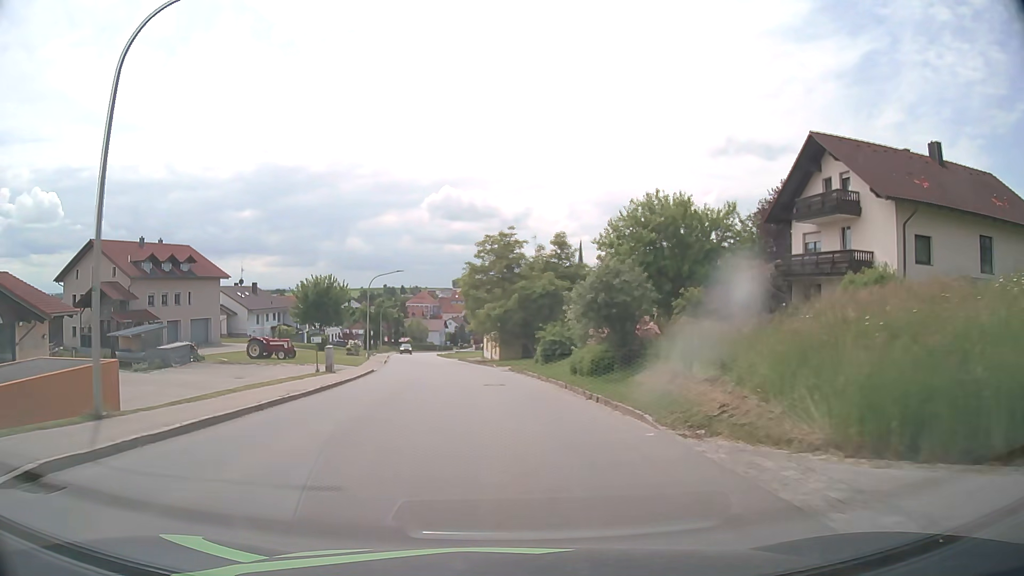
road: tertiary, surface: asphalt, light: Day
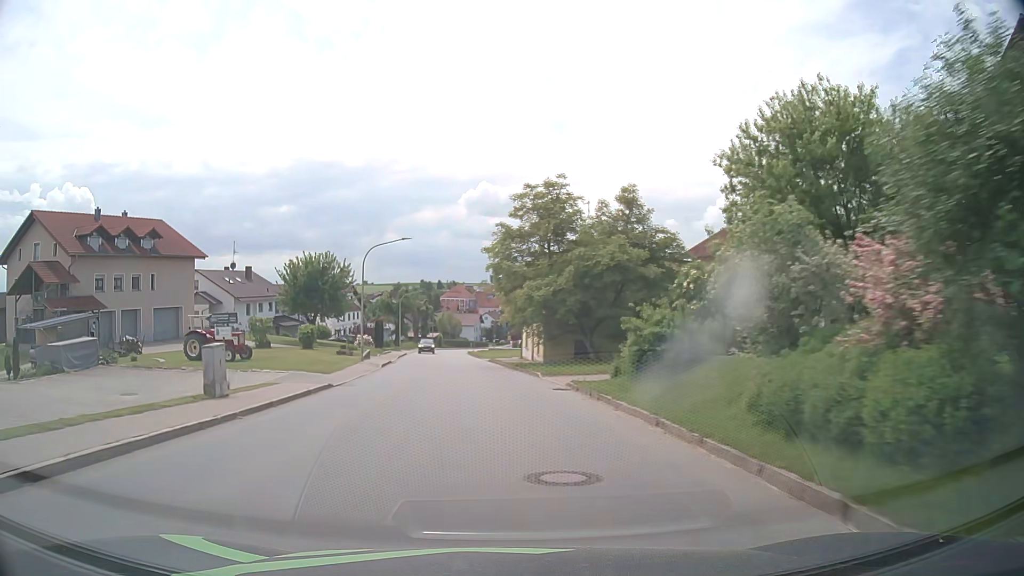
(-0.4, +15.3) m; -3°
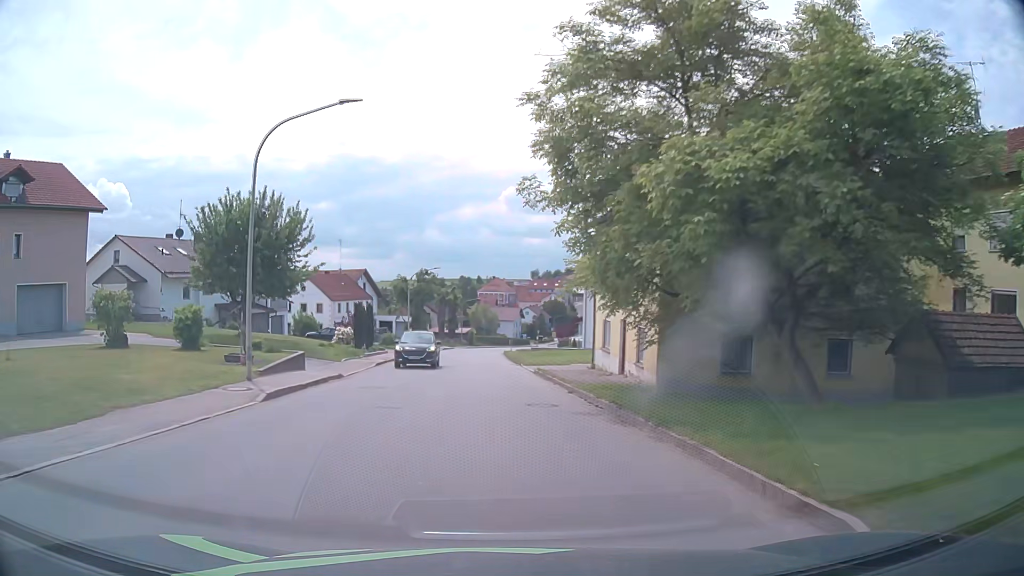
(-0.7, +22.9) m; -3°
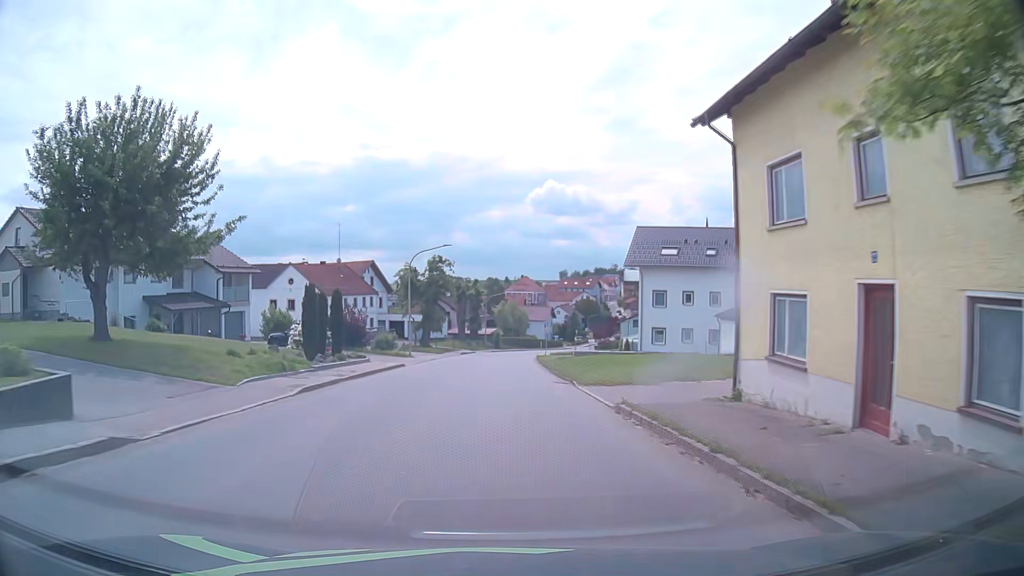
(-0.4, +15.3) m; -2°
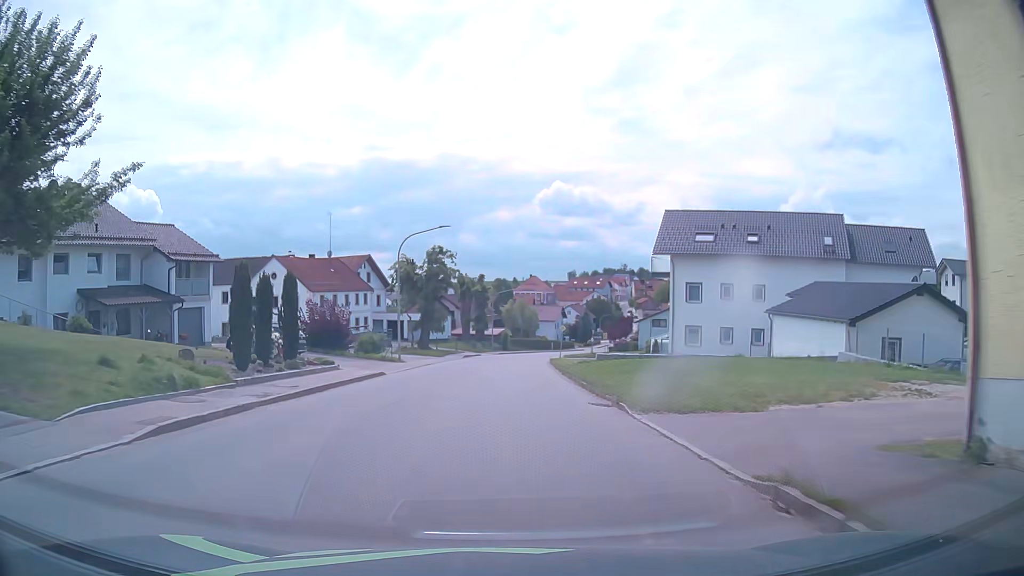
(-0.1, +7.7) m; -1°
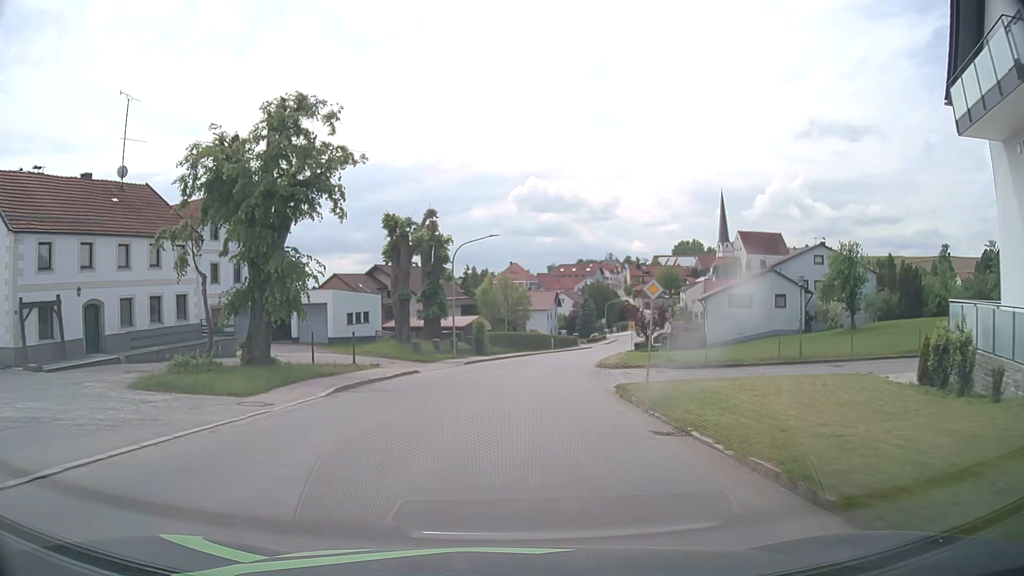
(+0.1, +38.2) m; +2°
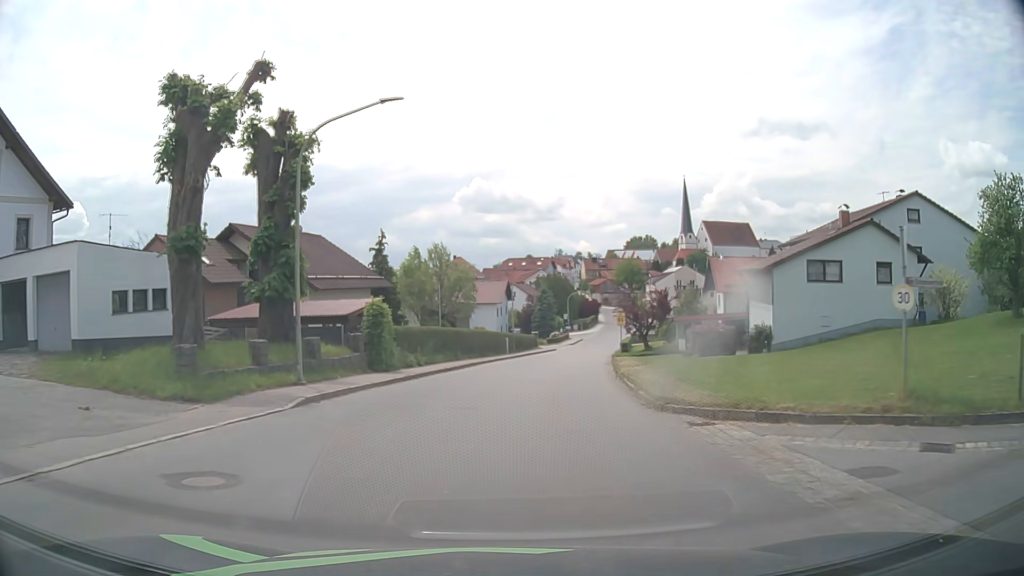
(+0.6, +22.9) m; +4°
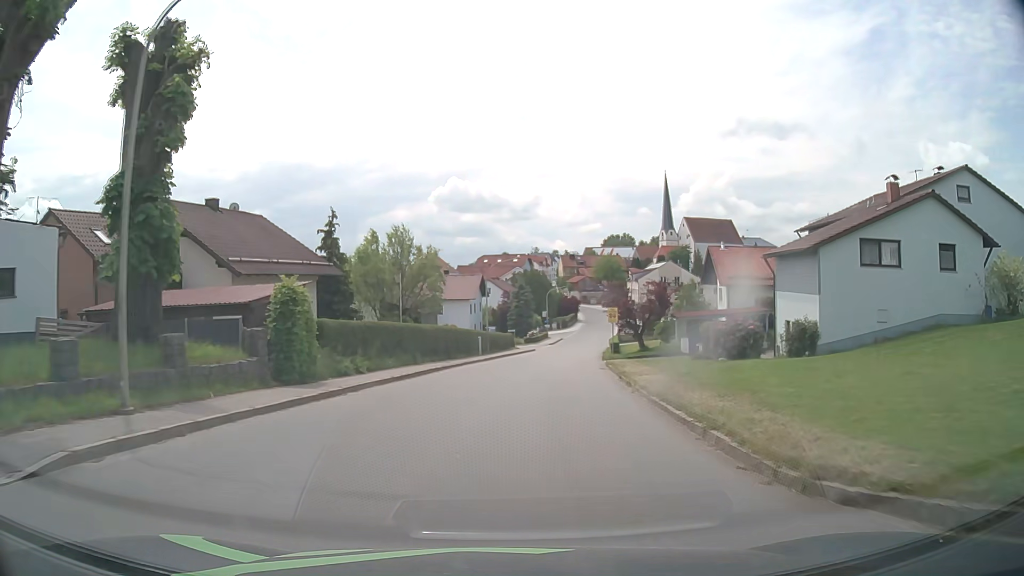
(+0.1, +7.6) m; +2°
(0, +10) (+1, +20) (+2, +30) (+3, +40) (+4, +50) (+6, +60) (+8, +69) (+9, +79) (+11, +89) (+13, +99) m
